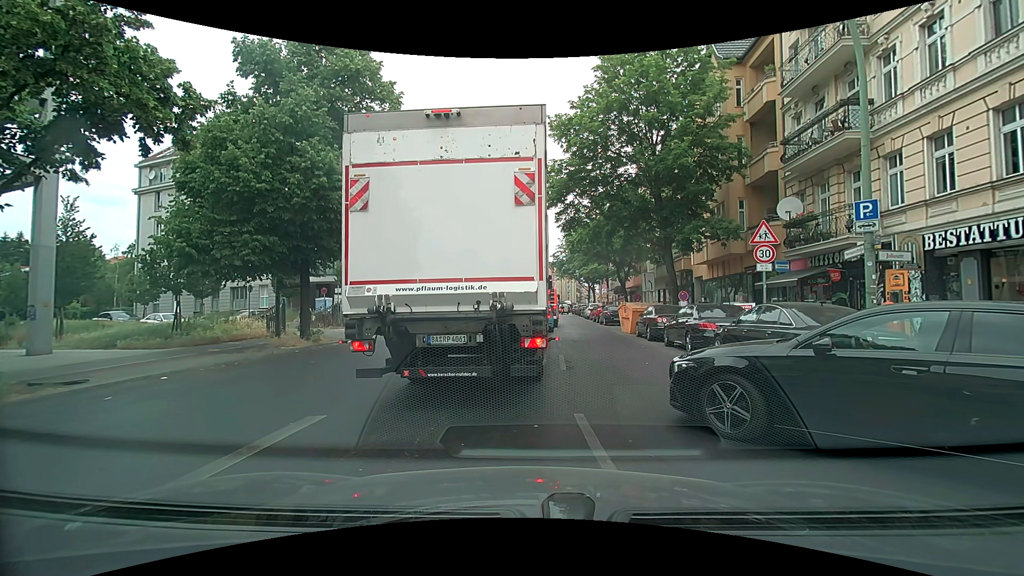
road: secondary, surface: asphalt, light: Day
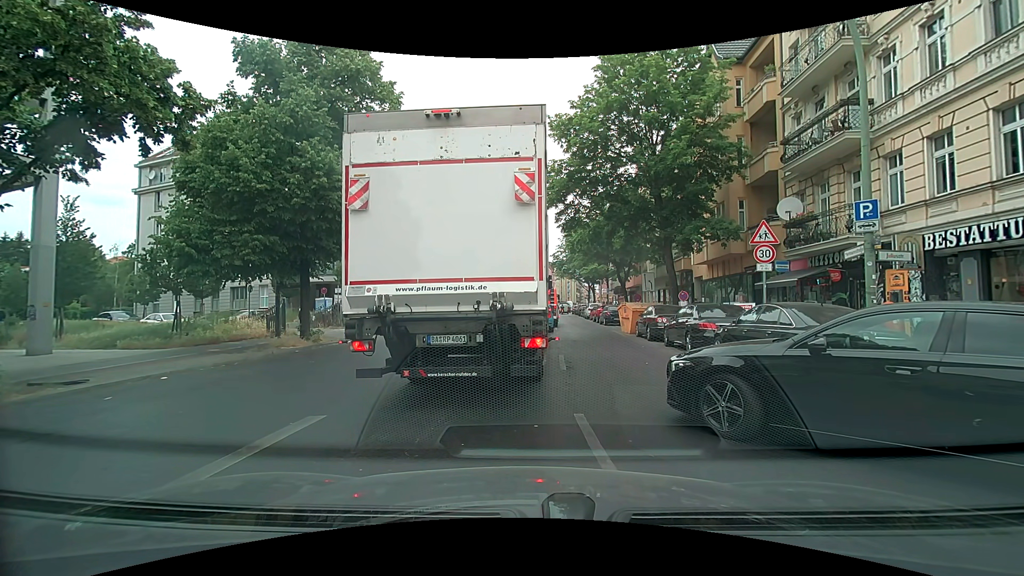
(0.0, 0.0) m; 0°
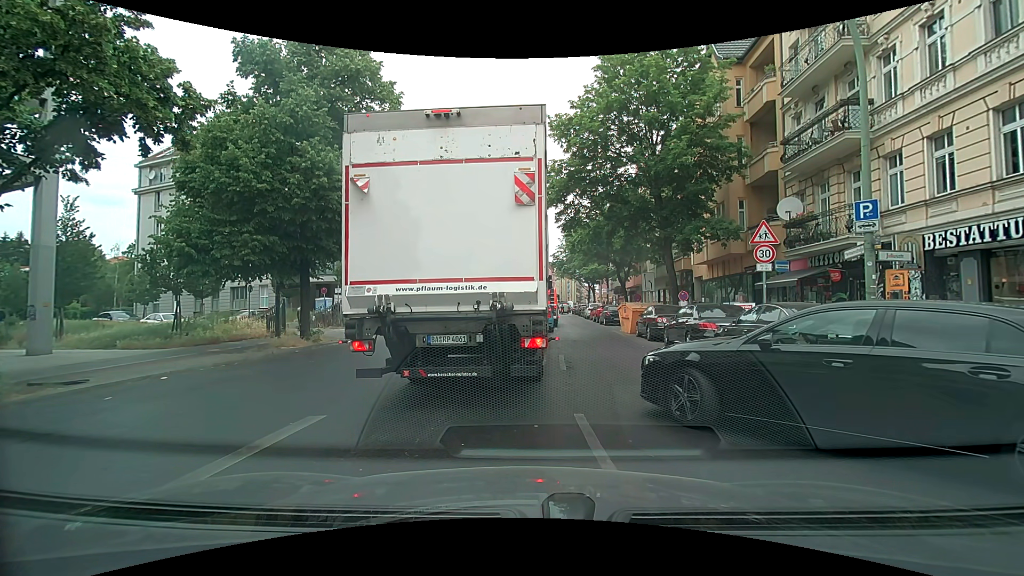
(0.0, 0.0) m; 0°
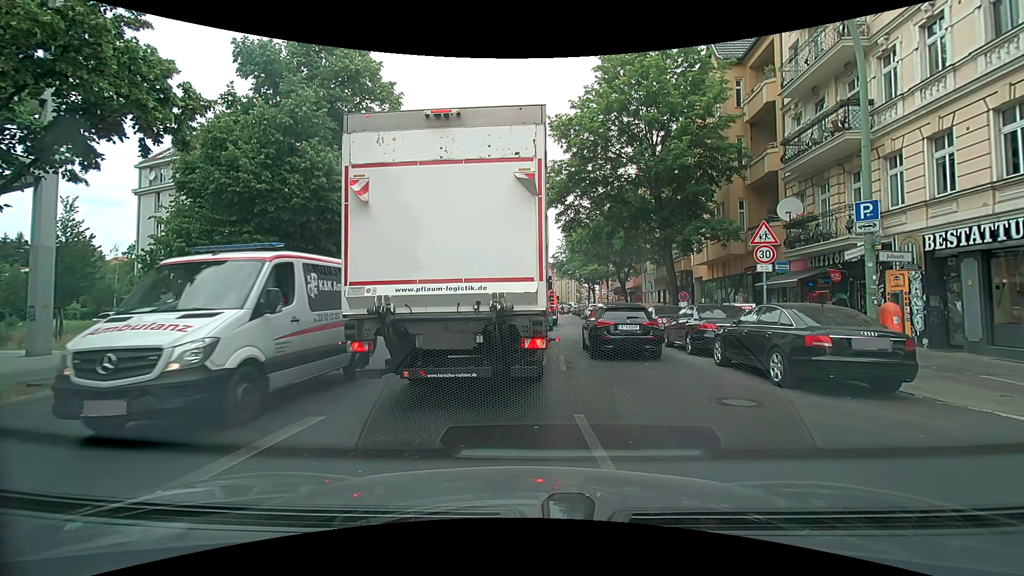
(0.0, 0.0) m; 0°
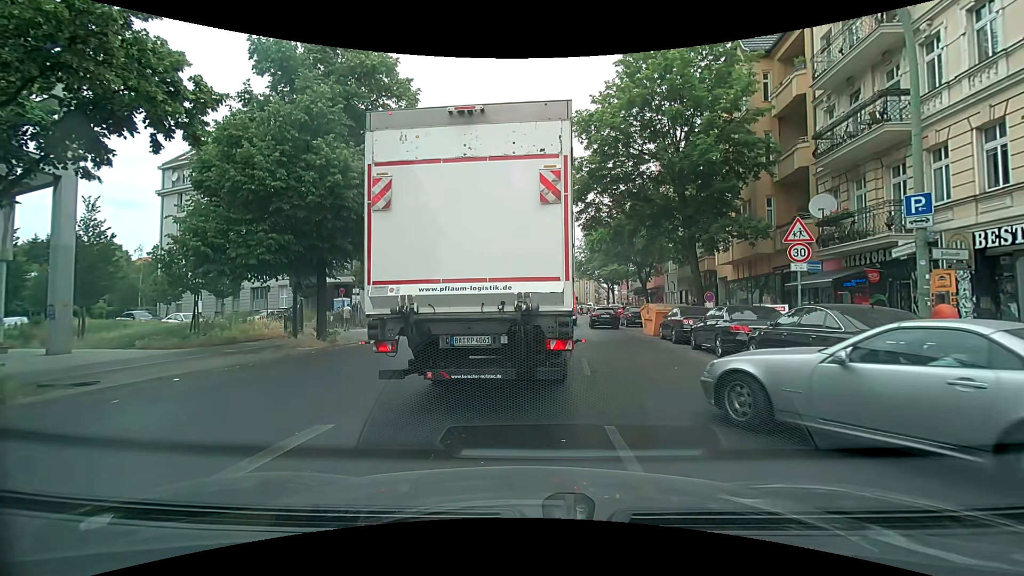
(0.0, +0.5) m; 0°
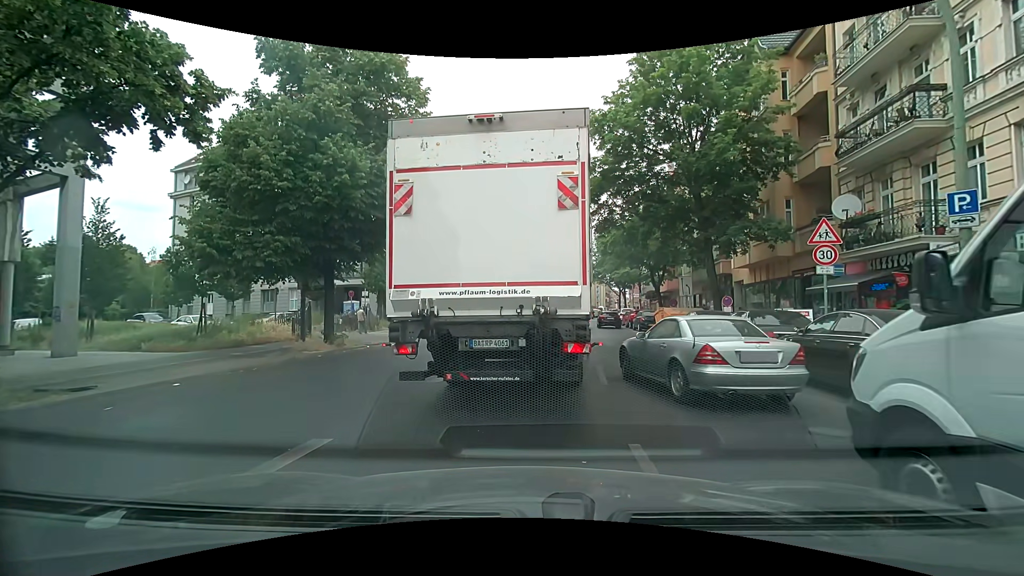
(0.0, +0.5) m; 0°
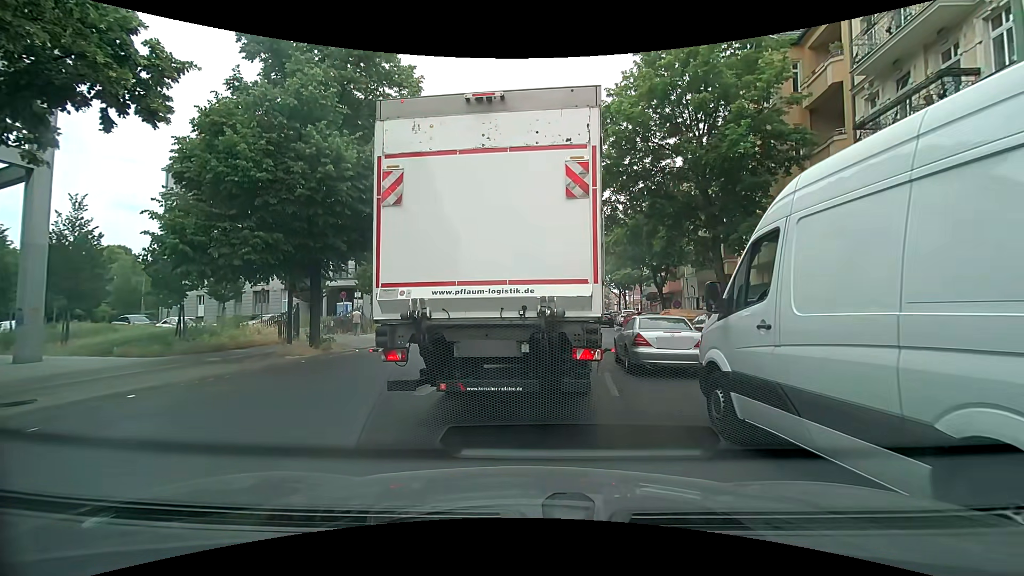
(0.0, +1.3) m; 0°
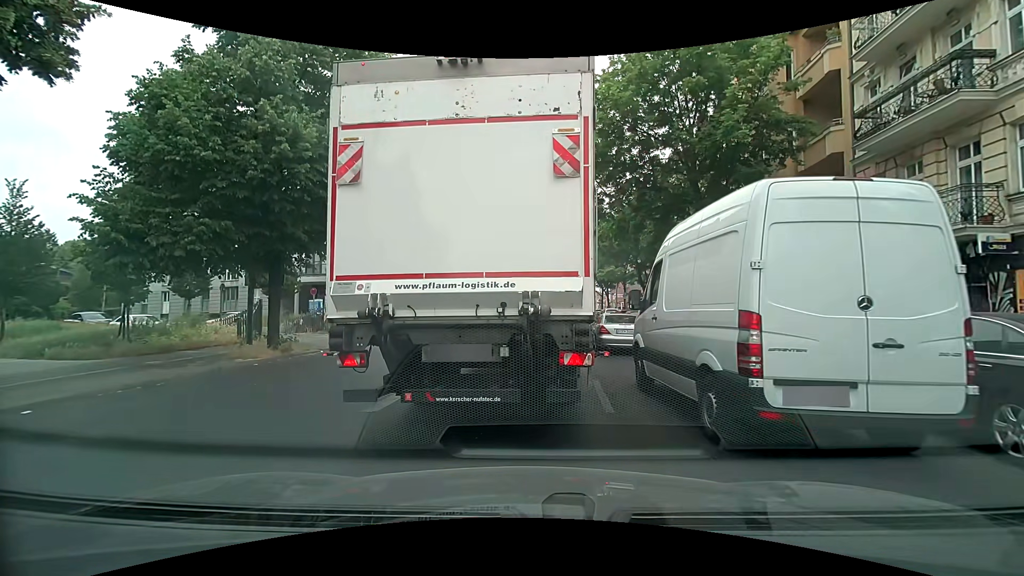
(0.0, +1.5) m; 0°
